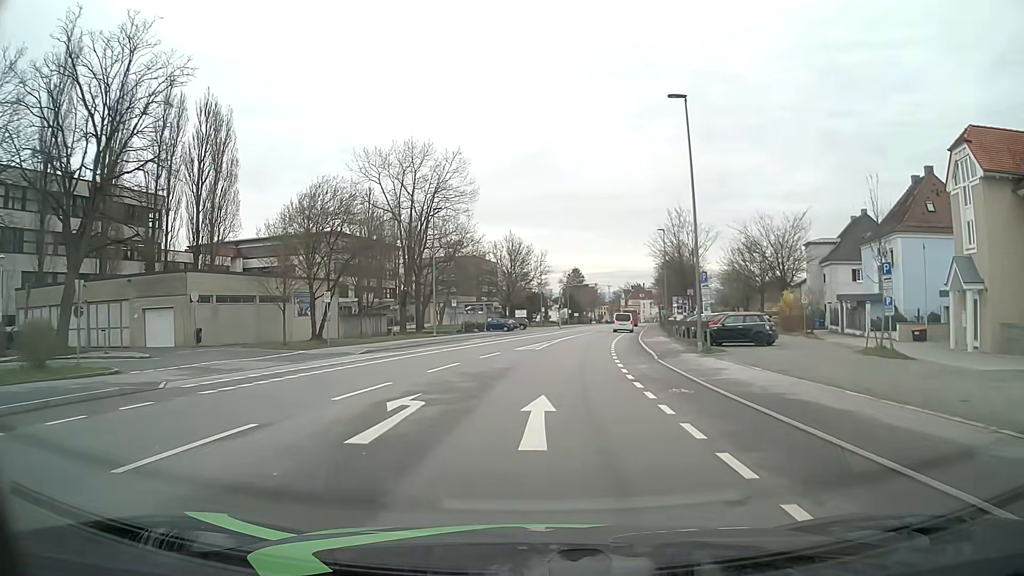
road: tertiary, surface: asphalt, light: Day
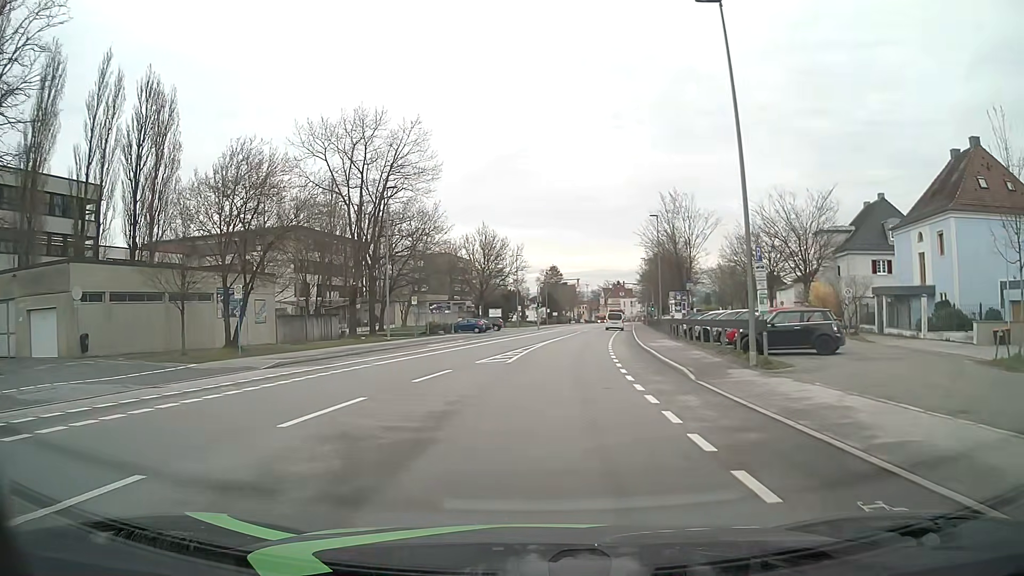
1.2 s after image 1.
(+0.2, +9.0) m; +2°
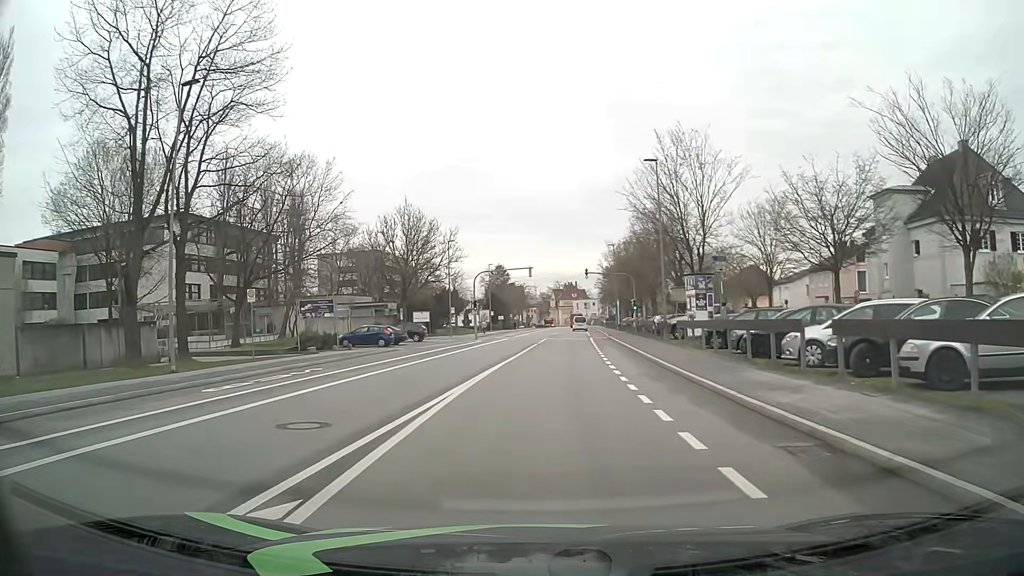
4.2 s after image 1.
(+0.8, +22.3) m; +4°
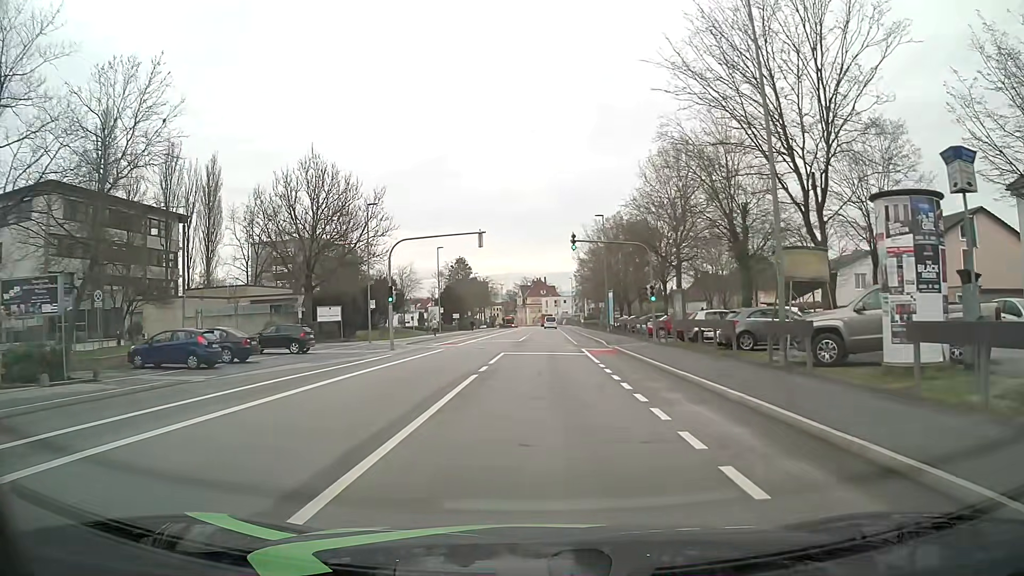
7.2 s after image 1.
(+0.7, +22.5) m; +3°
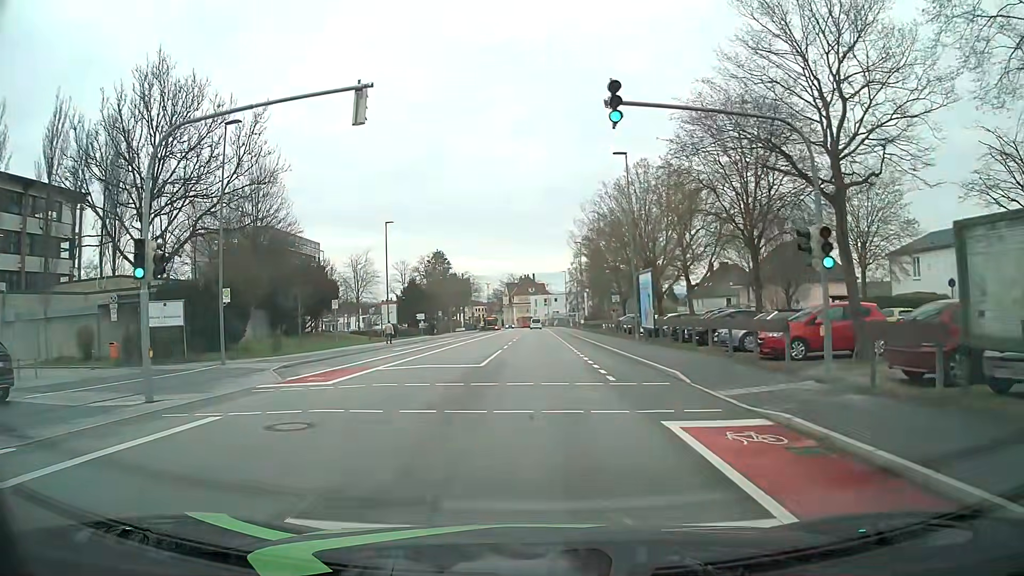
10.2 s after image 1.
(+0.2, +22.5) m; +1°
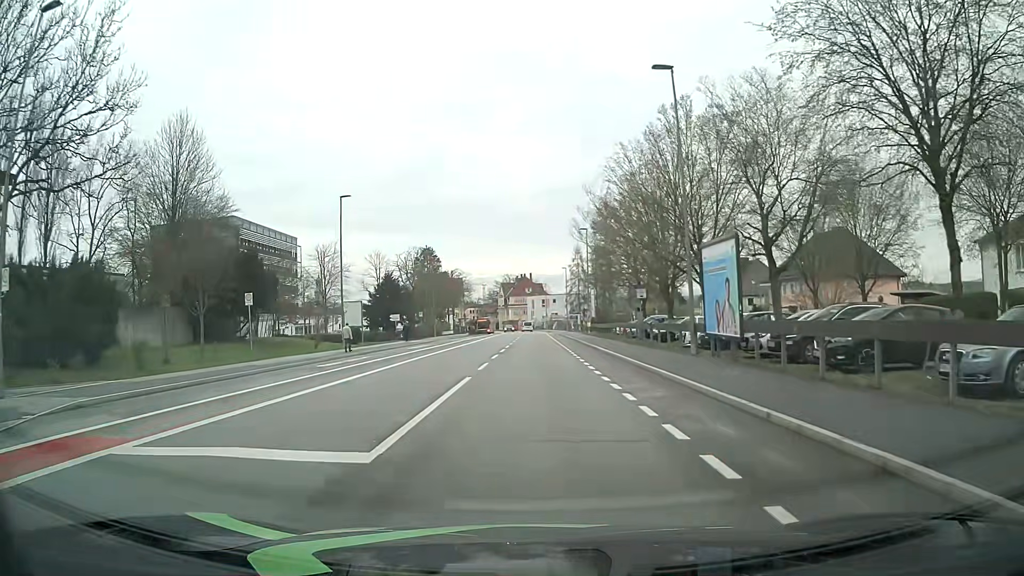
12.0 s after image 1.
(0.0, +13.4) m; 0°
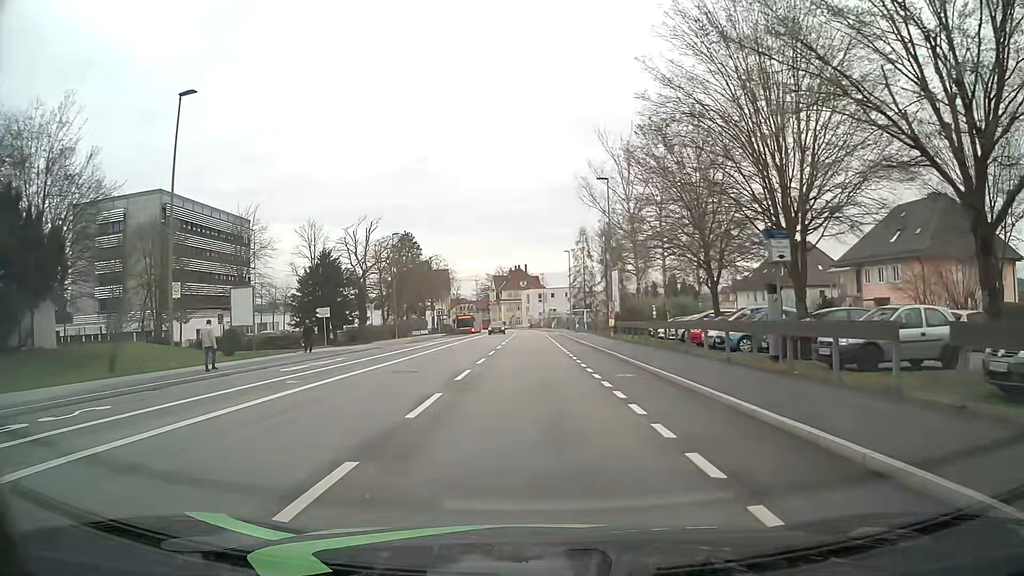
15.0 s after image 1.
(+0.2, +22.3) m; +1°
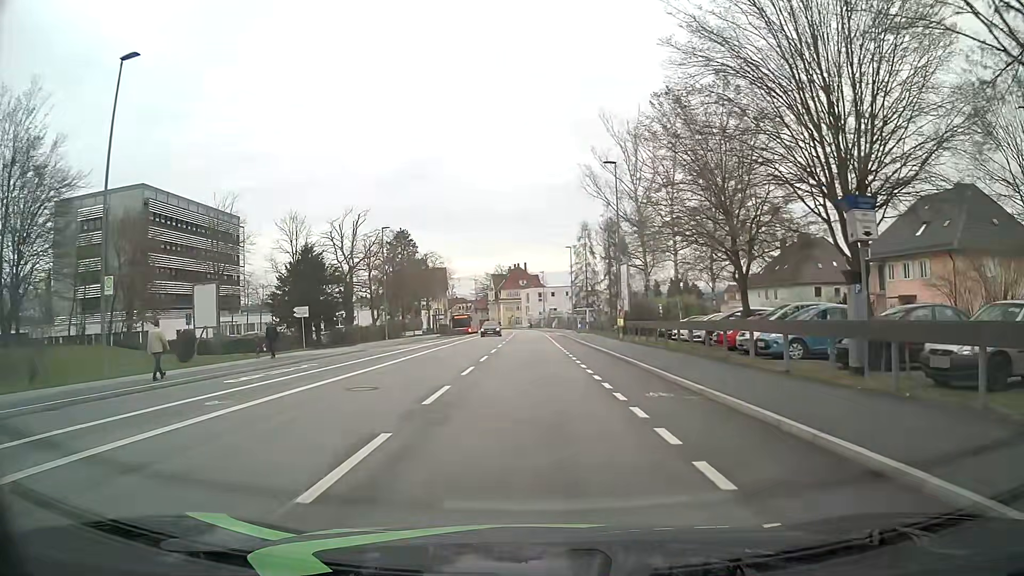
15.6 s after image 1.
(0.0, +4.5) m; +1°
(0, +10) (0, +20) (0, +30) (-1, +40) (-1, +50) (-1, +60) (-1, +70) (-2, +80) (-2, +90) (-3, +100) m
